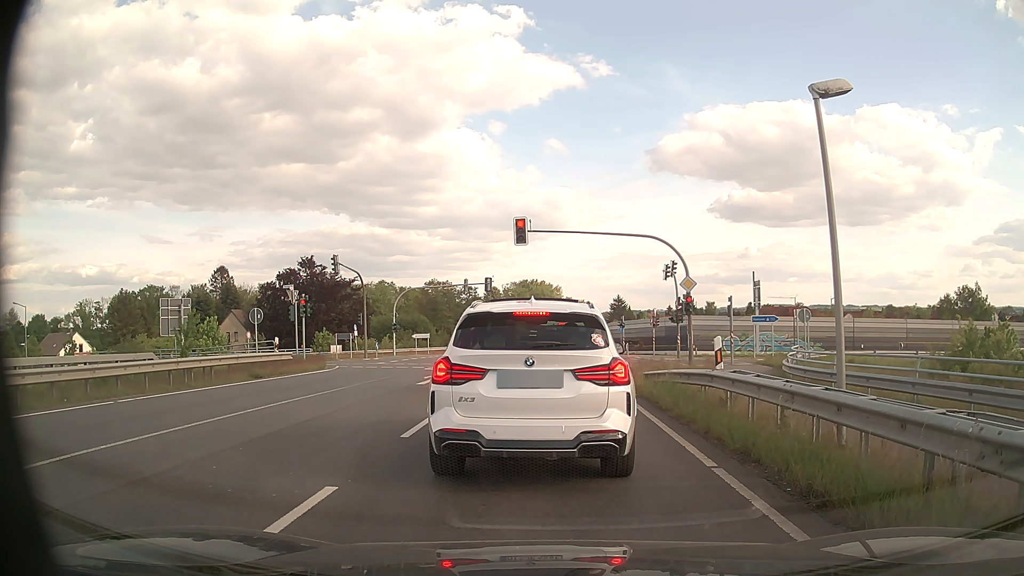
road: secondary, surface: asphalt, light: Day
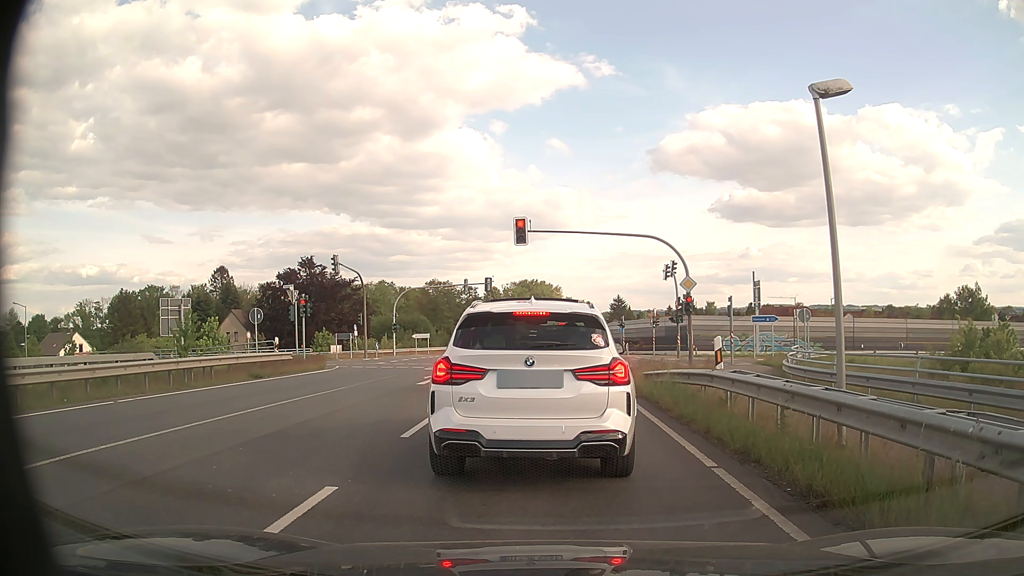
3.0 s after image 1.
(0.0, 0.0) m; 0°
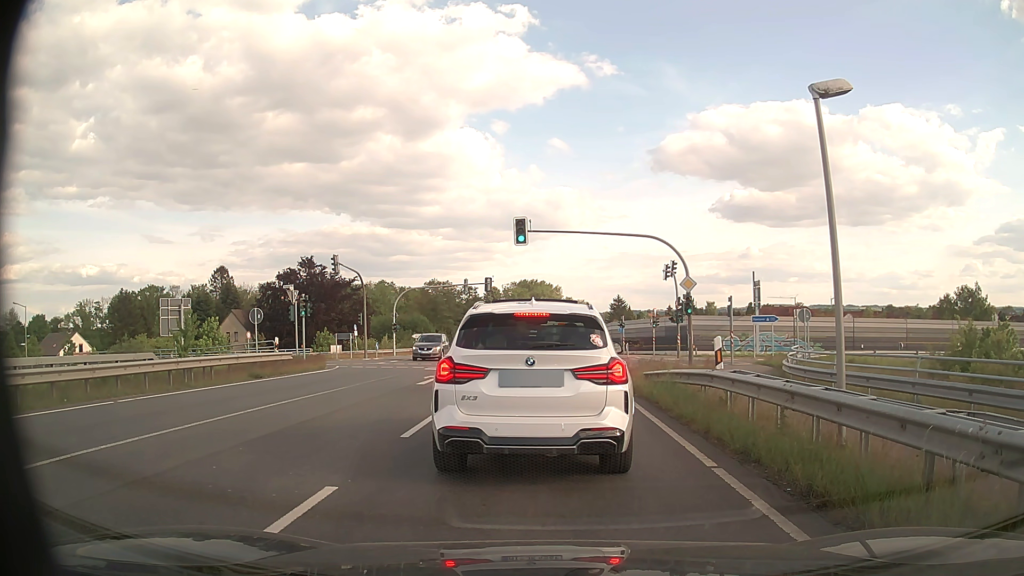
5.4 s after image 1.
(0.0, 0.0) m; 0°
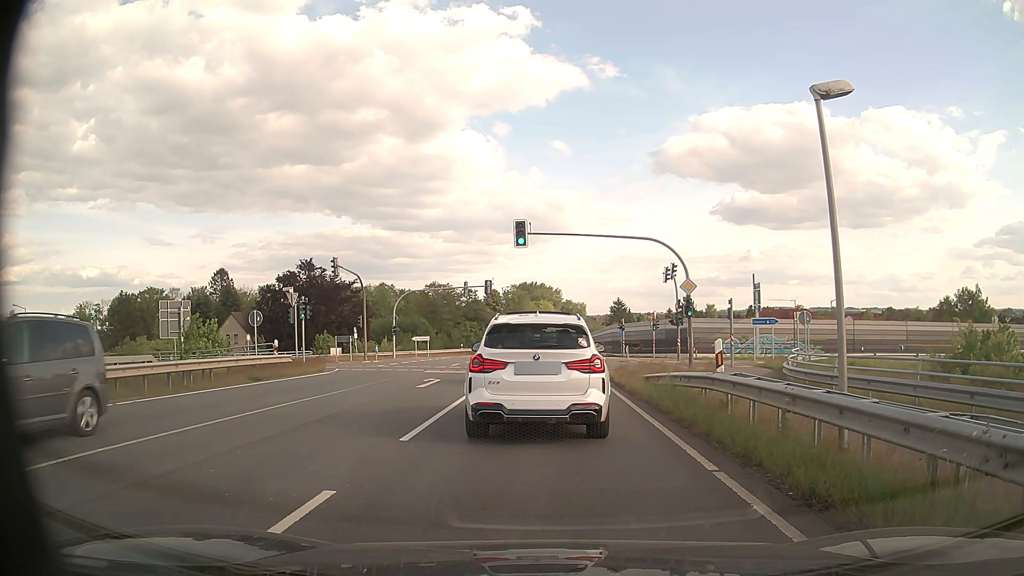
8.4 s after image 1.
(0.0, 0.0) m; 0°
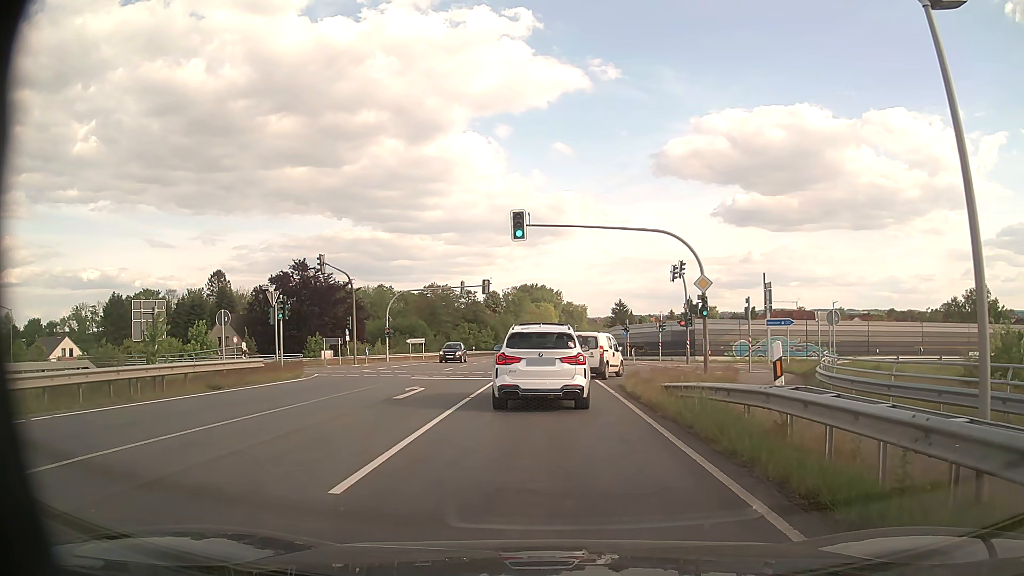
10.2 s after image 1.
(0.0, +3.2) m; +1°
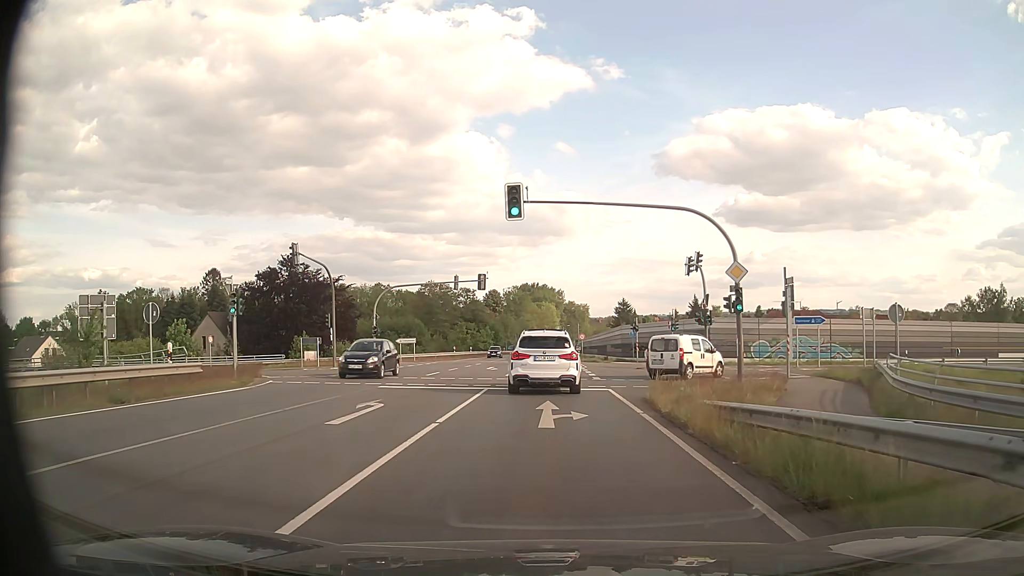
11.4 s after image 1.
(-0.1, +5.3) m; -1°
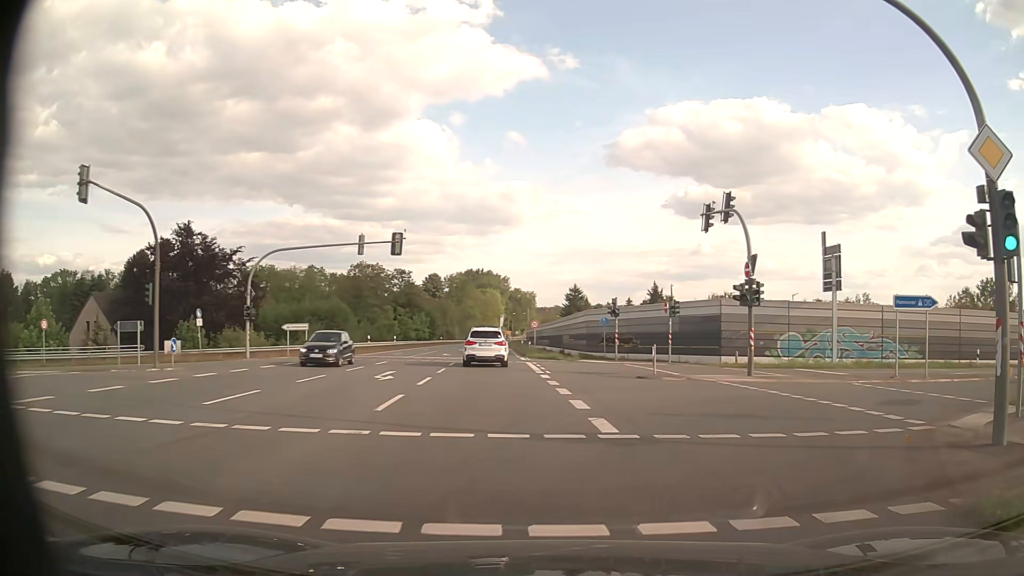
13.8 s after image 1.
(+0.1, +16.7) m; +4°
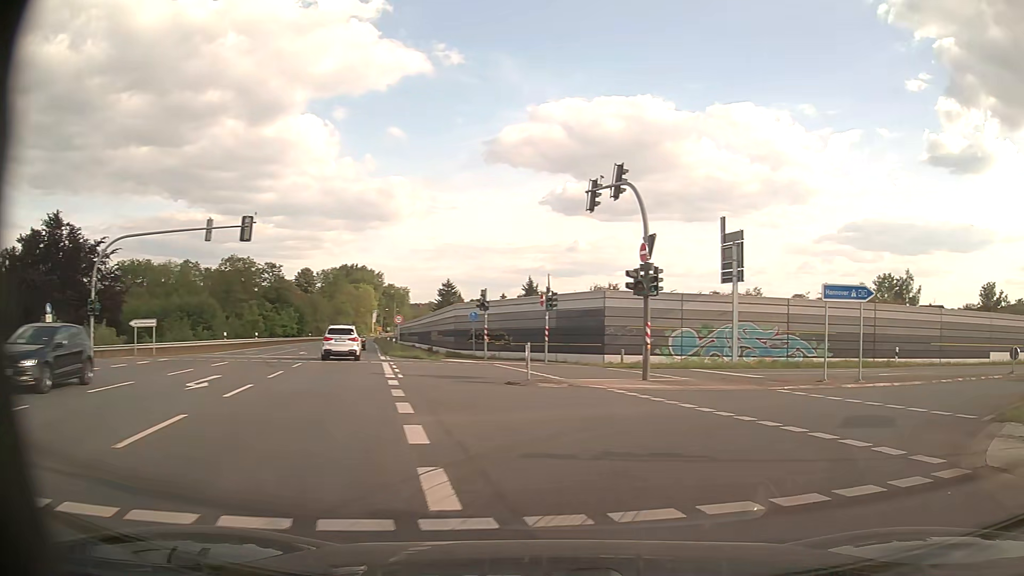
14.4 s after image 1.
(+0.4, +4.3) m; +11°
(+3, +9) (+10, +16) (+19, +21) (+28, +24) (+38, +27) (+48, +29) (+58, +30) (+68, +29) (+77, +27) (+86, +23) m
